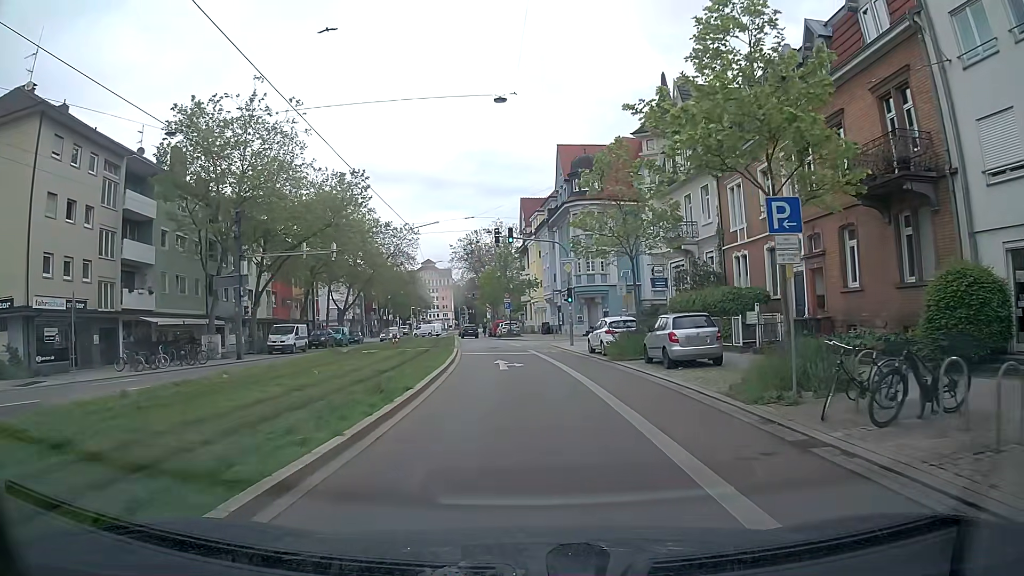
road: tertiary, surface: asphalt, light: Day
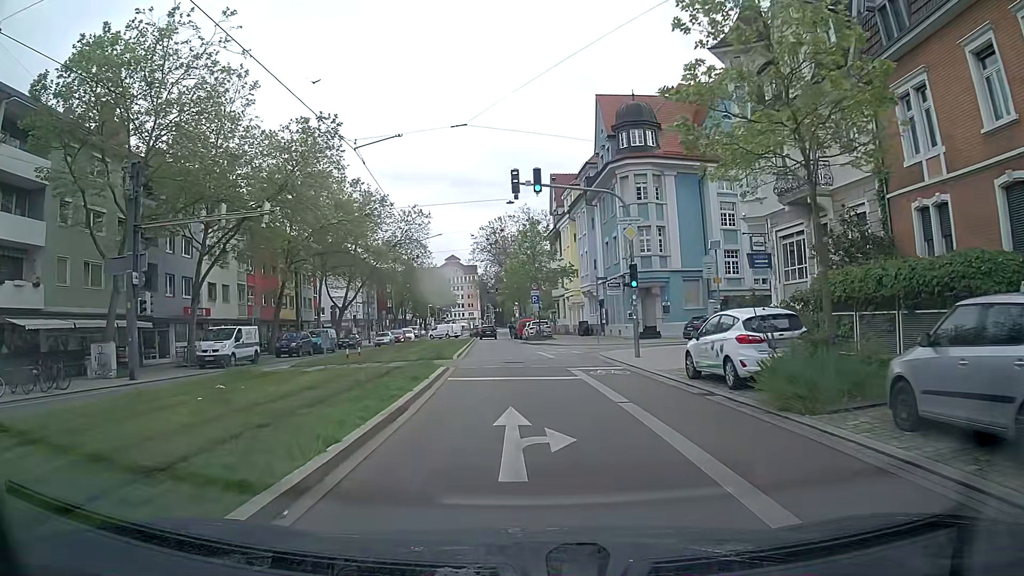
(-0.5, +13.9) m; -3°
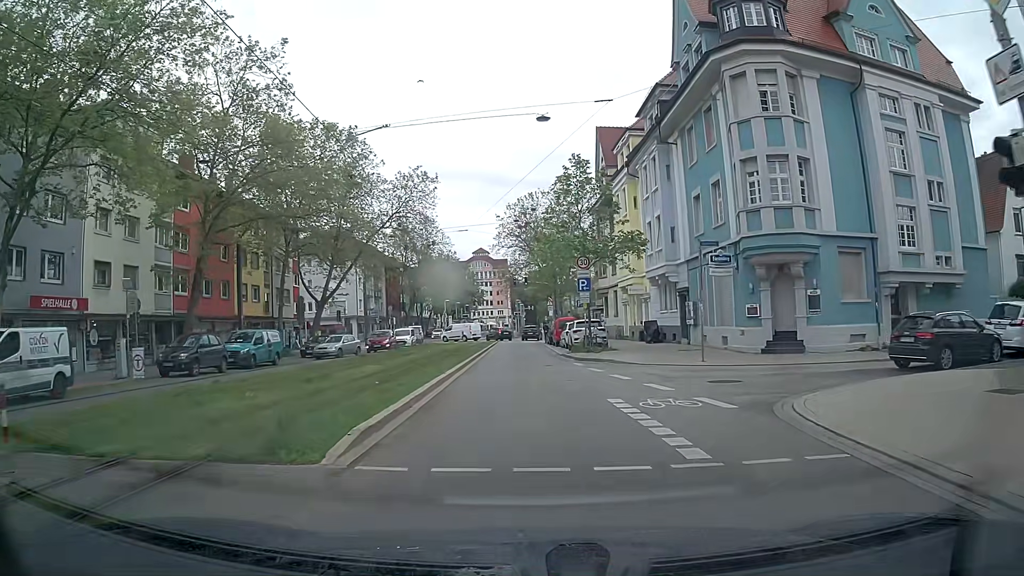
(-0.6, +18.4) m; -3°
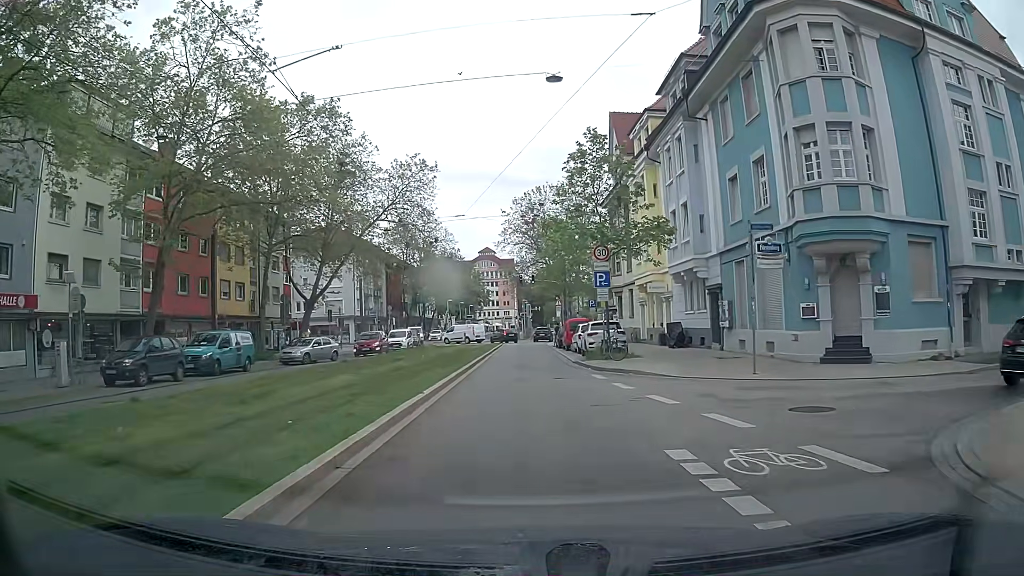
(0.0, +4.6) m; 0°
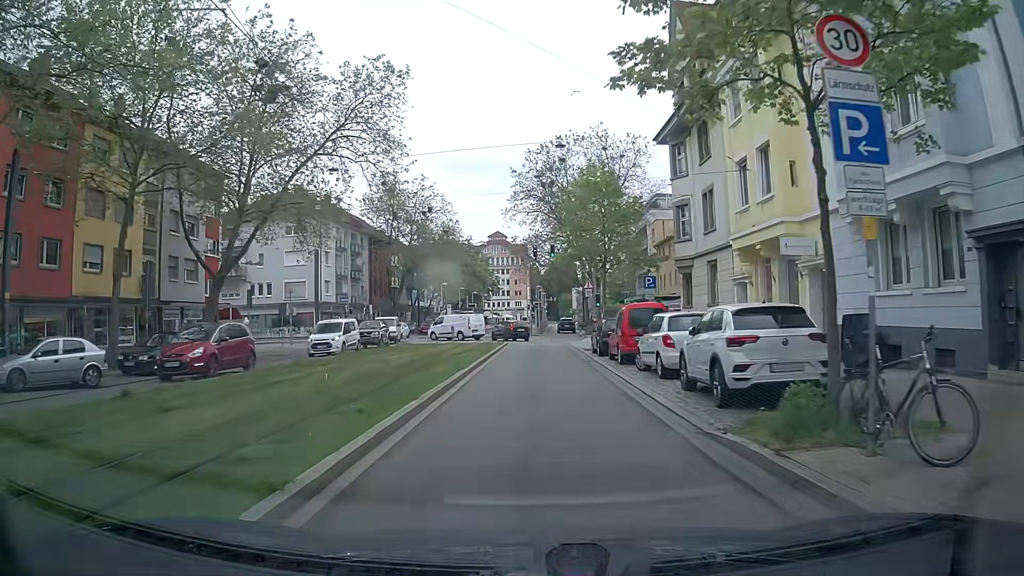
(-0.4, +18.6) m; -2°
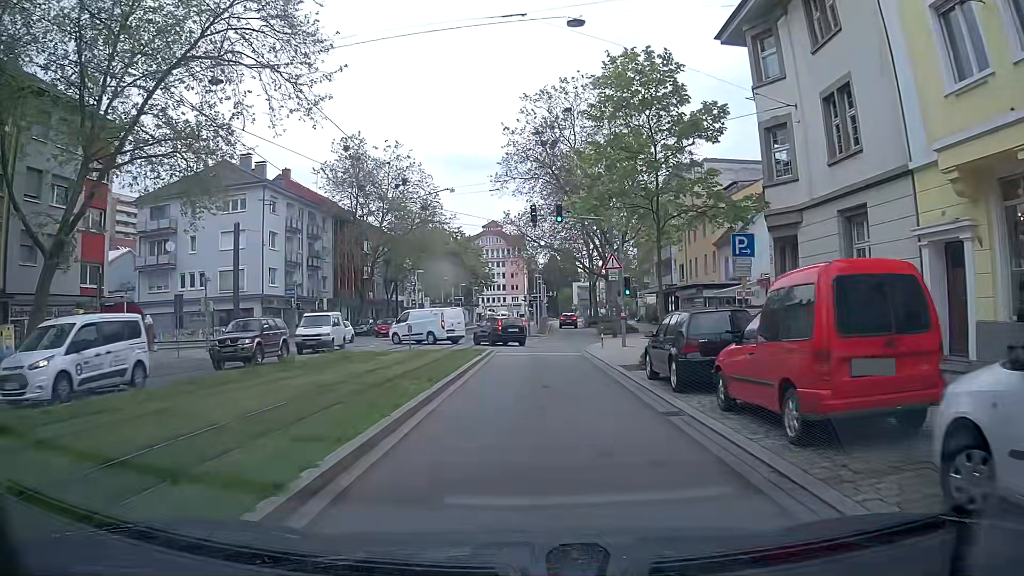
(+0.1, +14.1) m; +1°
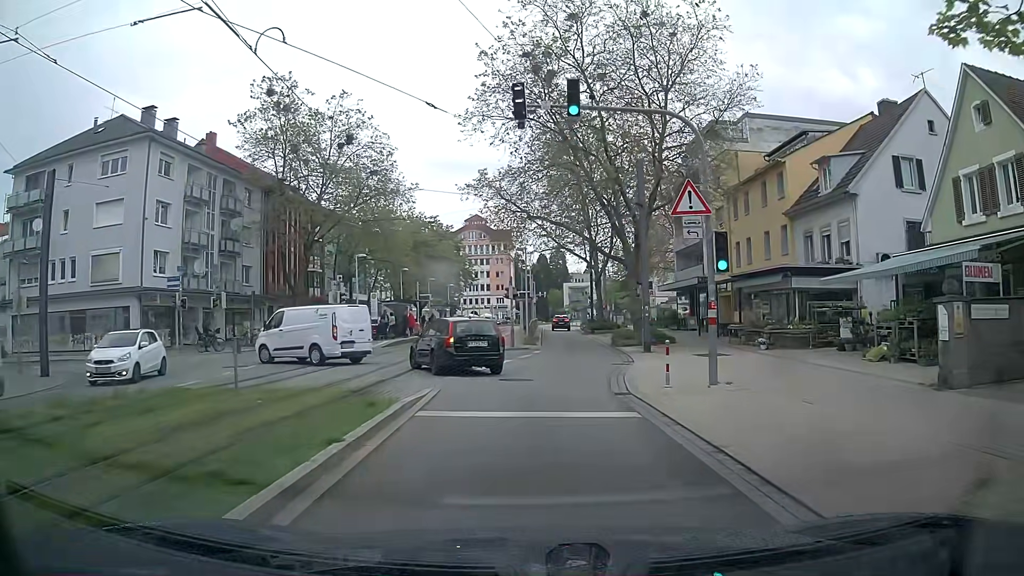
(+0.1, +15.7) m; -1°
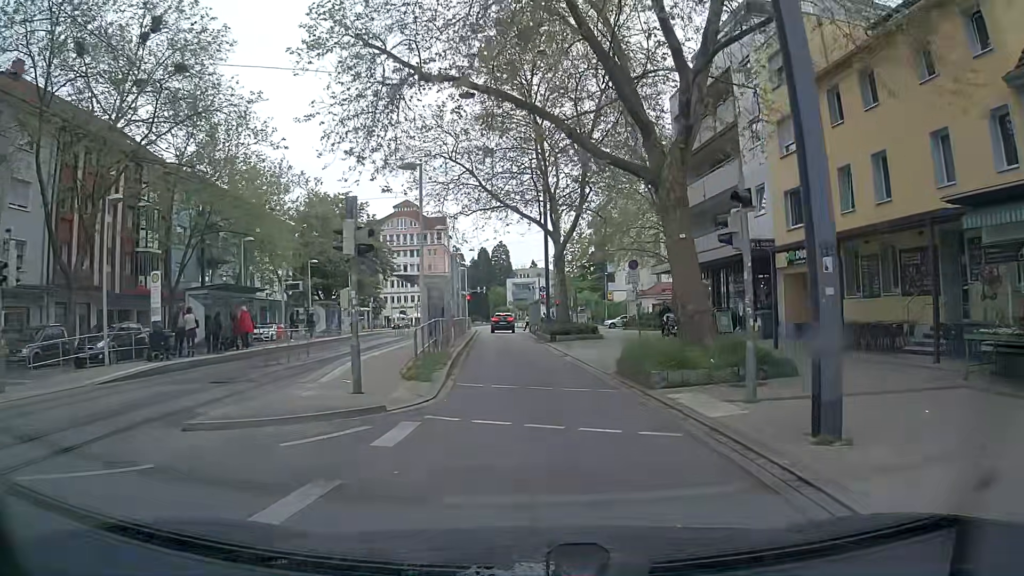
(+1.7, +20.9) m; +6°
